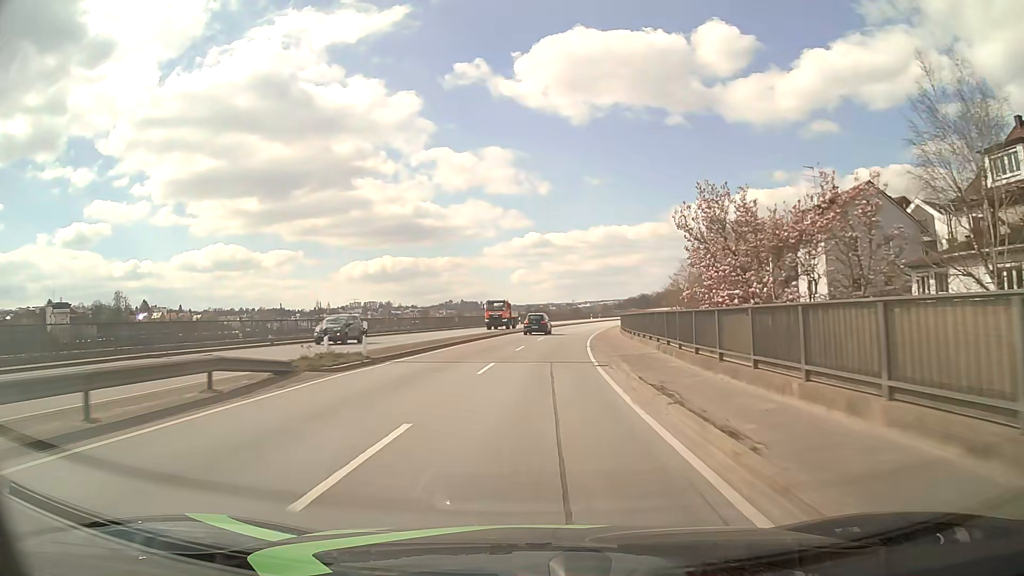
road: primary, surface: asphalt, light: Day
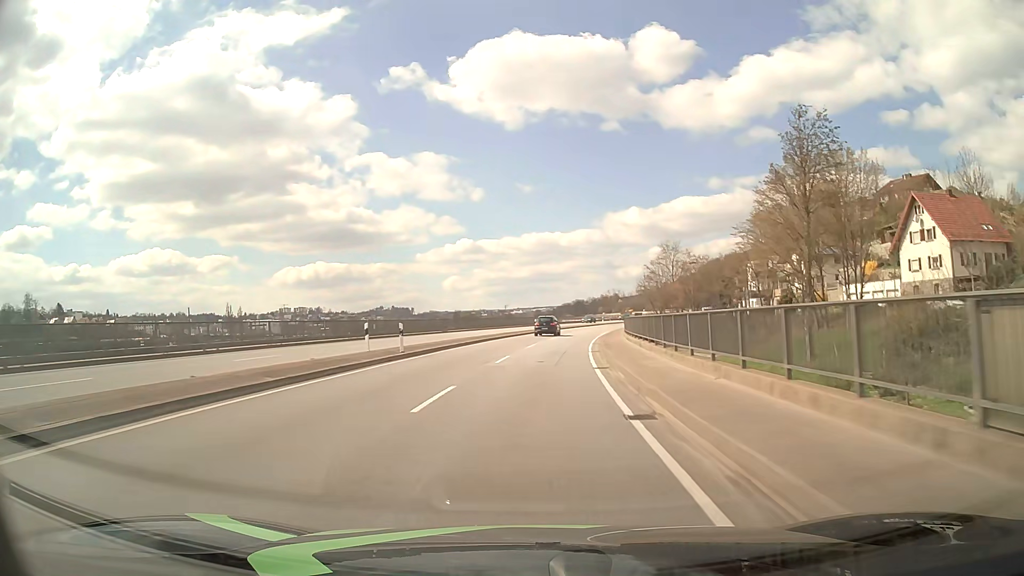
(+2.2, +42.8) m; +6°
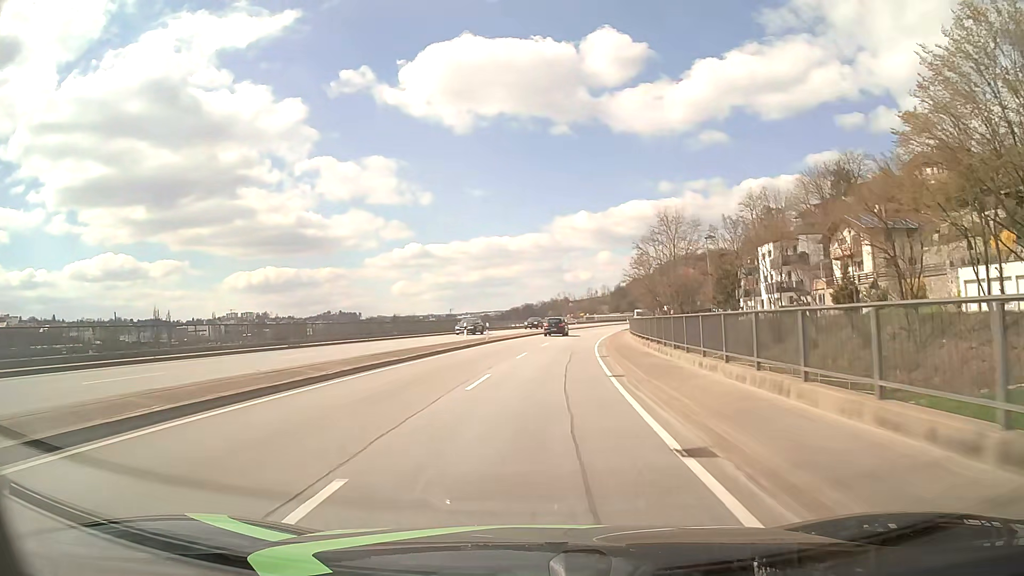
(+1.2, +32.0) m; +4°
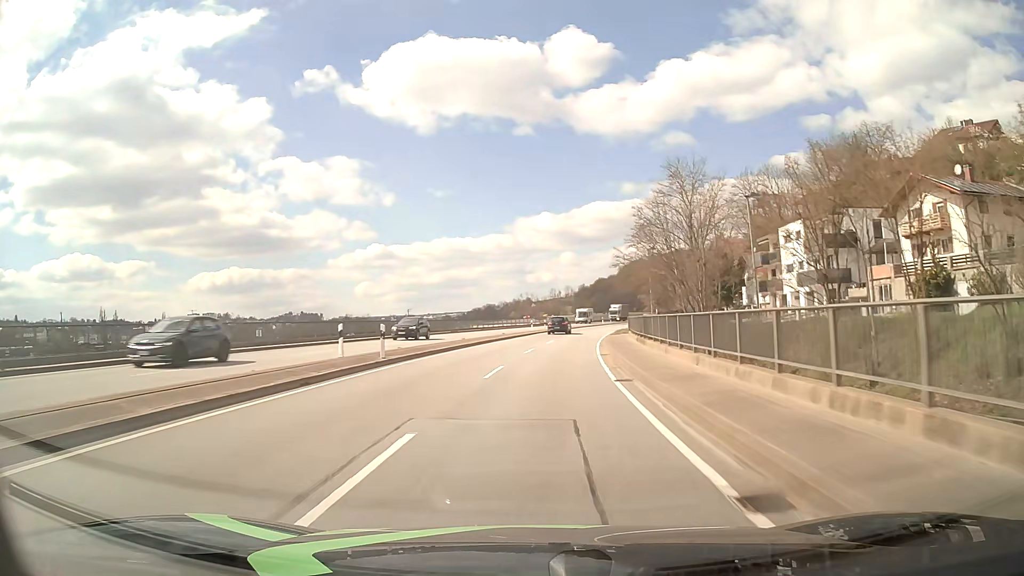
(+0.6, +21.4) m; +3°
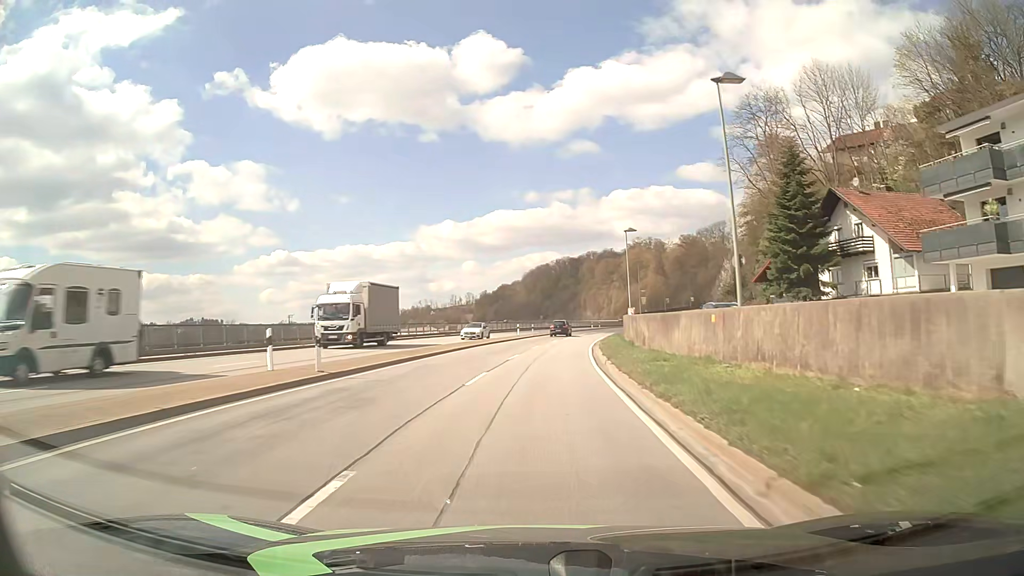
(+4.0, +53.5) m; +8°
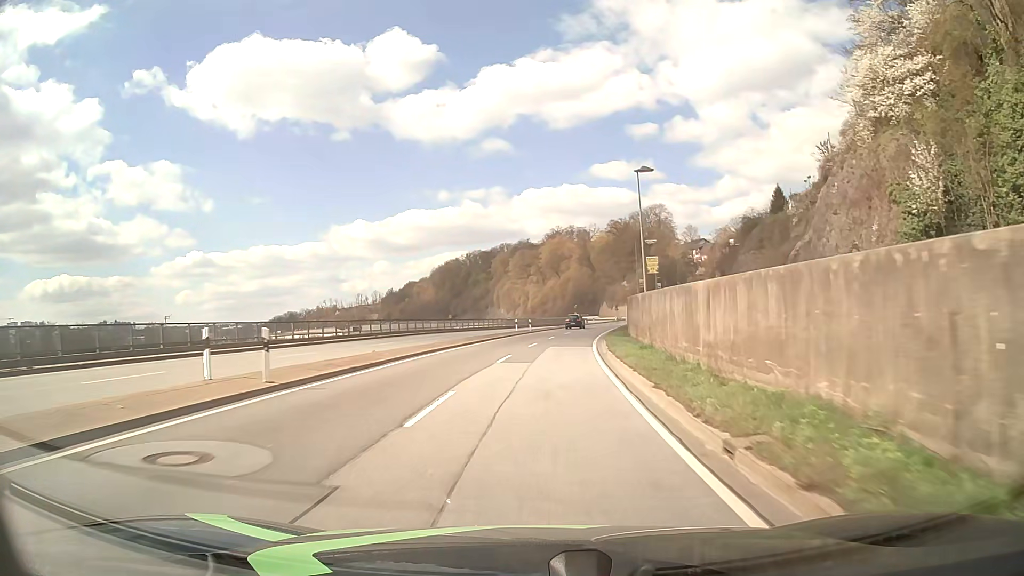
(+3.3, +53.5) m; +8°
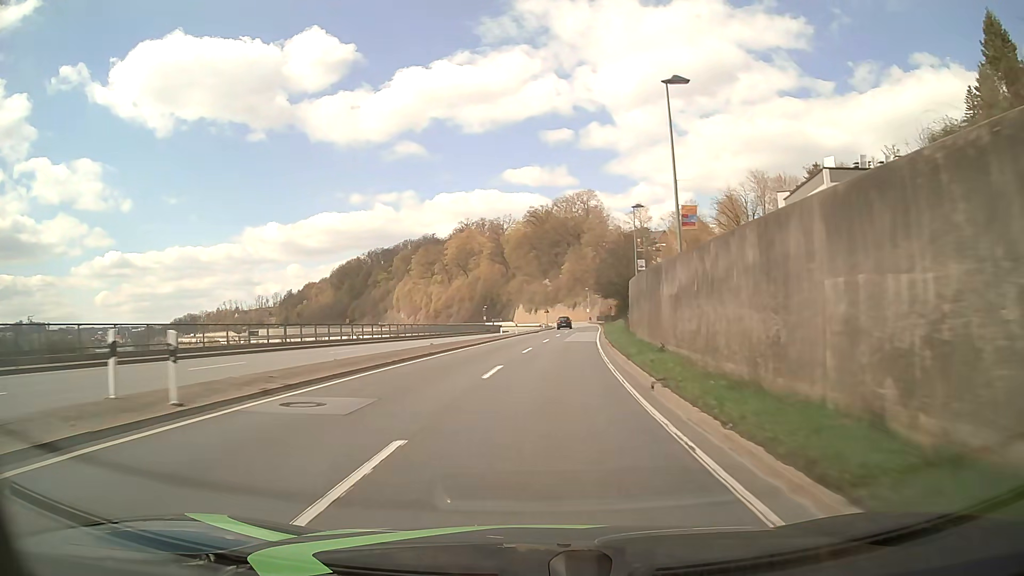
(+3.3, +53.5) m; +8°
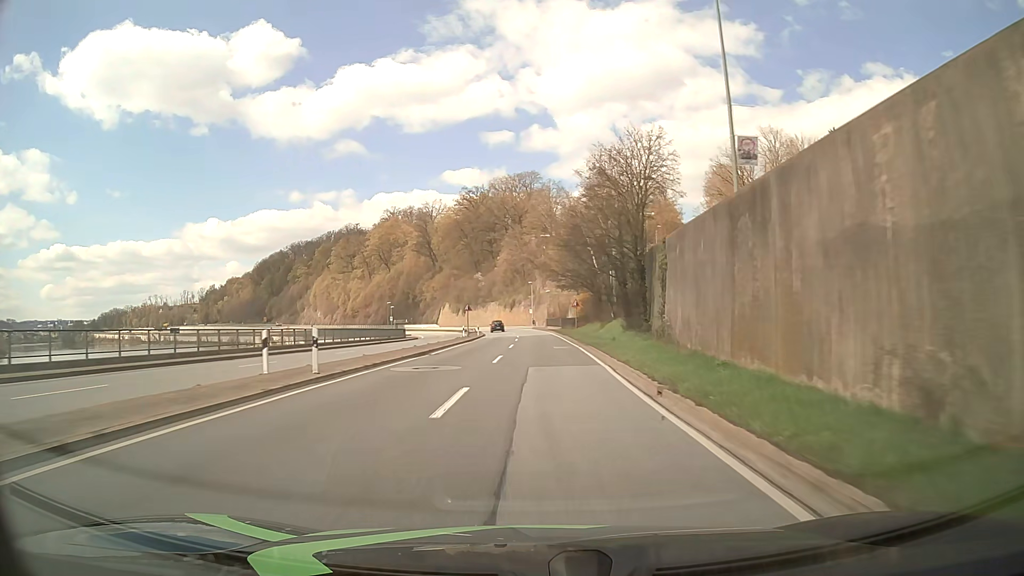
(+1.9, +42.8) m; +5°
(0, +10) (0, +20) (0, +30) (0, +40) (0, +50) (0, +60) (-1, +70) (-1, +80) (-2, +90) (-3, +100) m
